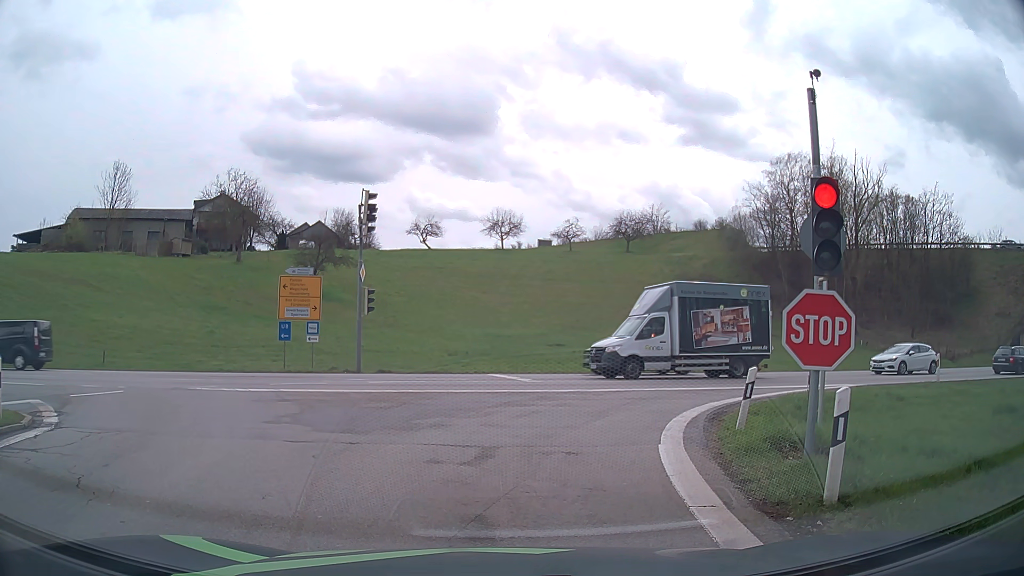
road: motorway_link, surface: asphalt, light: Day
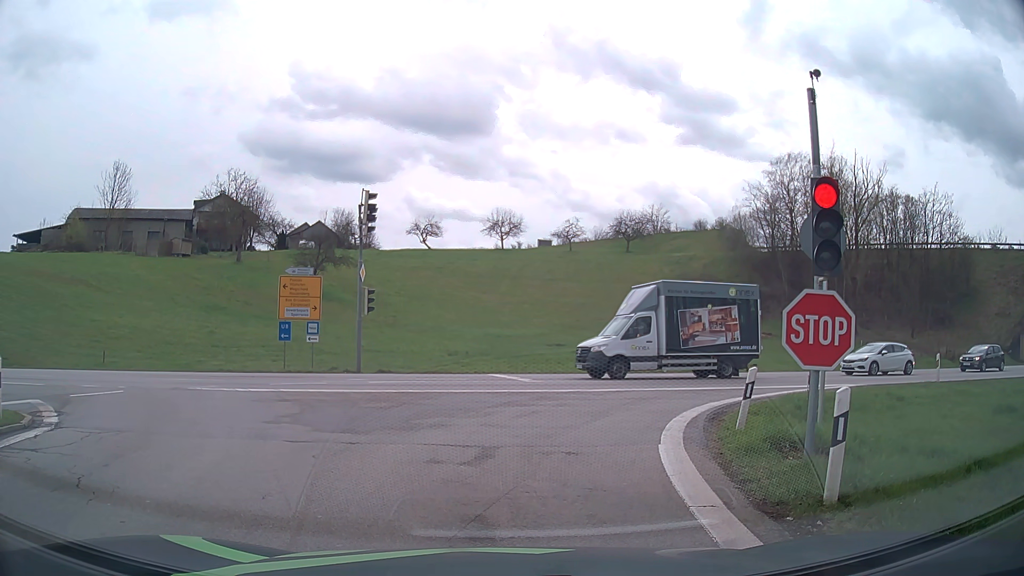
(0.0, 0.0) m; 0°
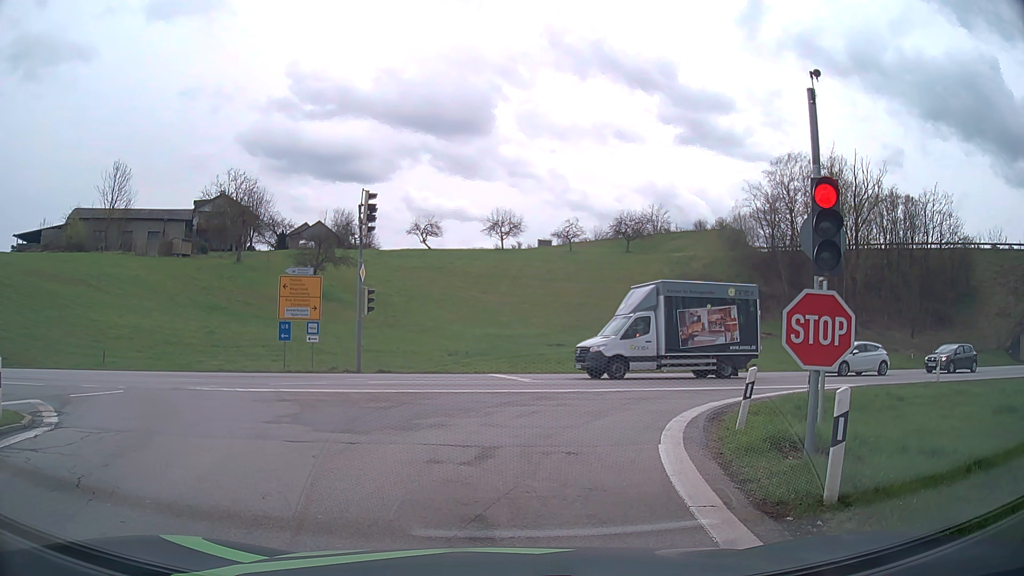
(0.0, 0.0) m; 0°
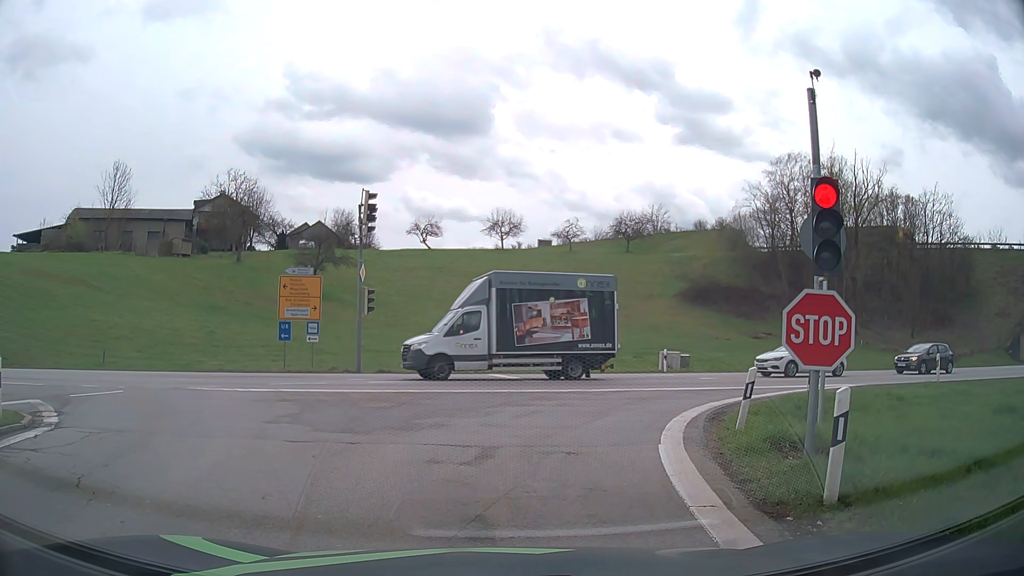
(0.0, 0.0) m; 0°
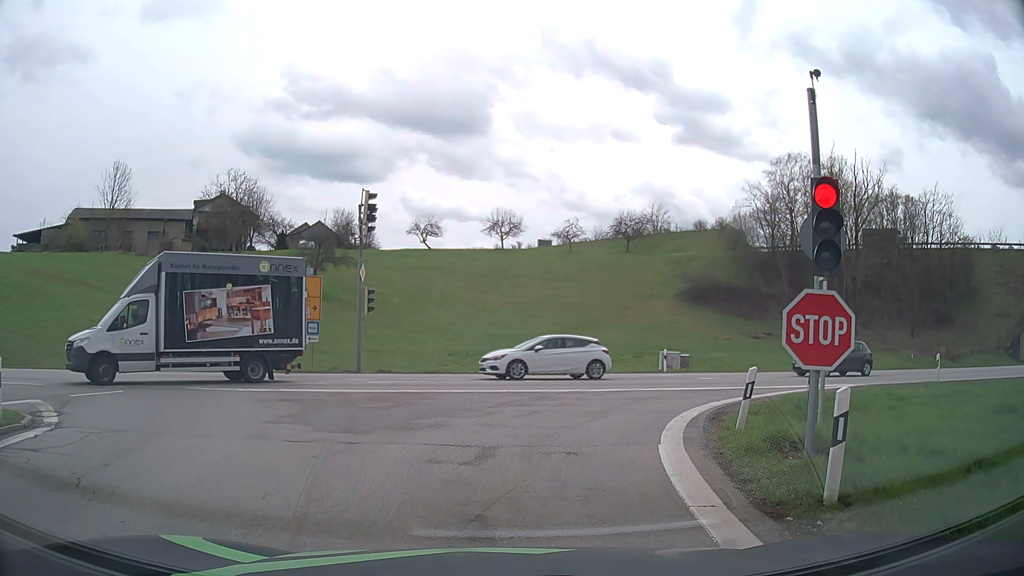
(0.0, 0.0) m; 0°
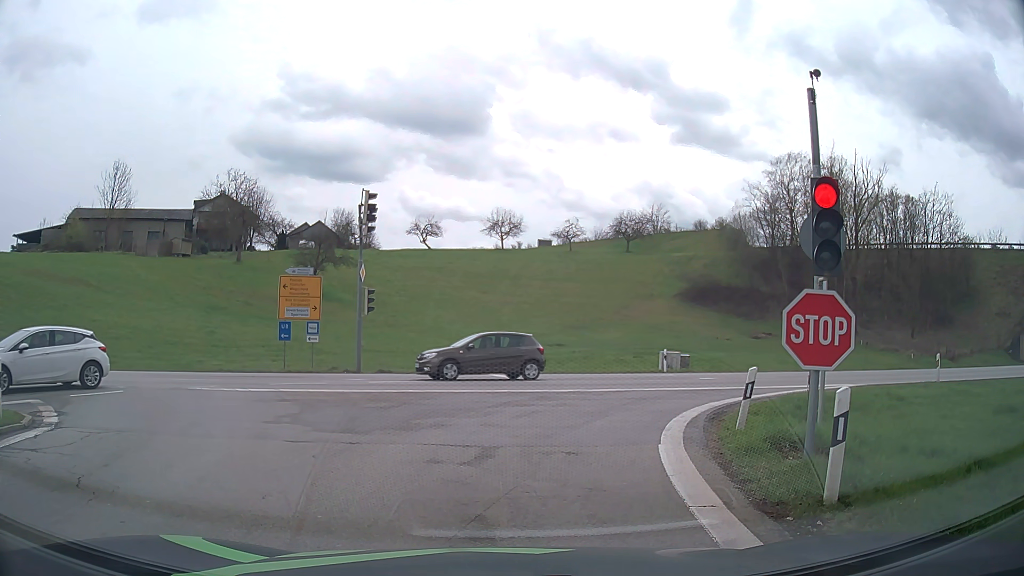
(0.0, 0.0) m; 0°
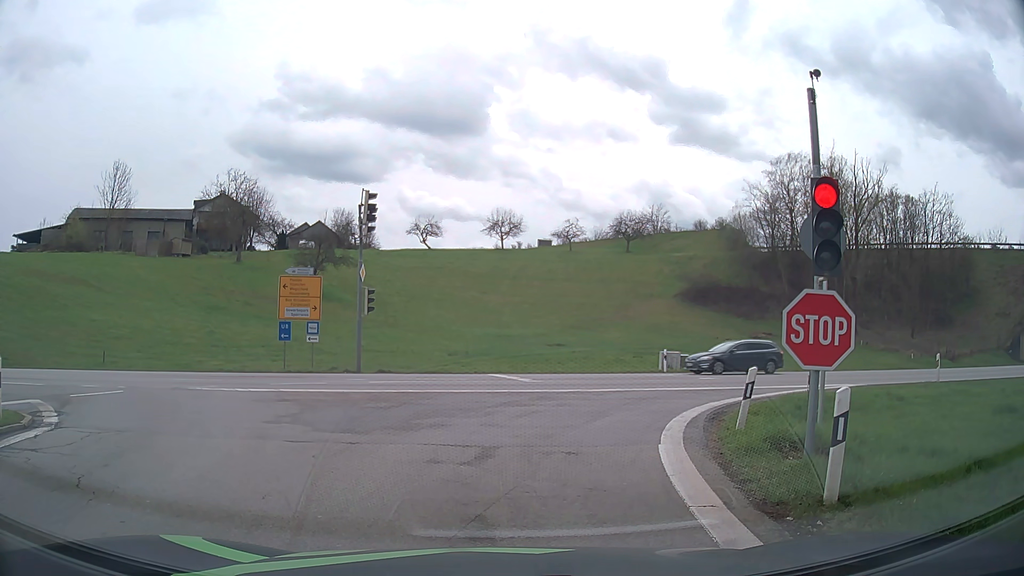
(0.0, 0.0) m; 0°
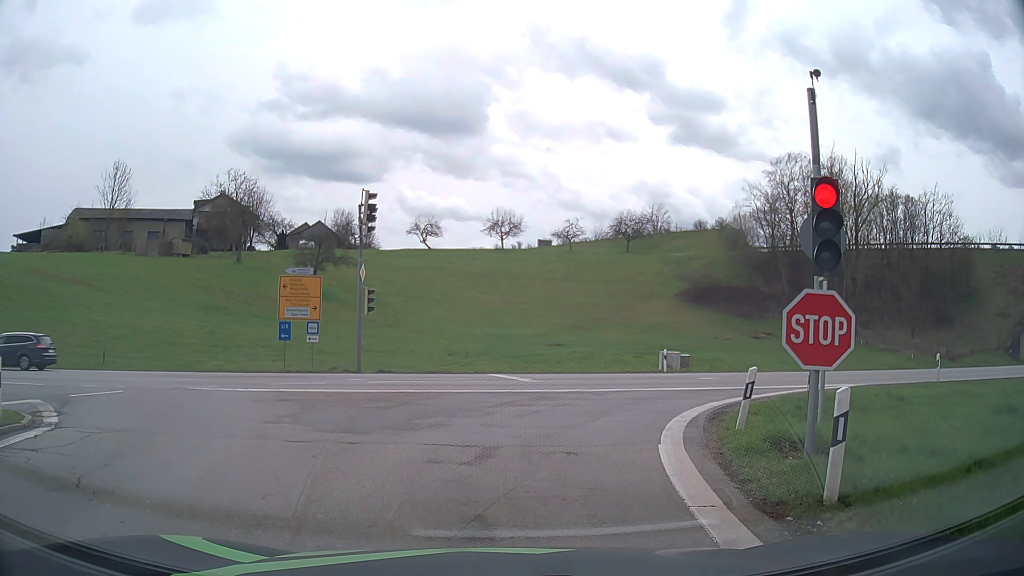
(0.0, 0.0) m; 0°
(0, +10) (+5, +19) (+13, +25) (+22, +28) (+32, +31) (+42, +33) (+51, +36) (+61, +39) (+70, +42) (+80, +45) m
